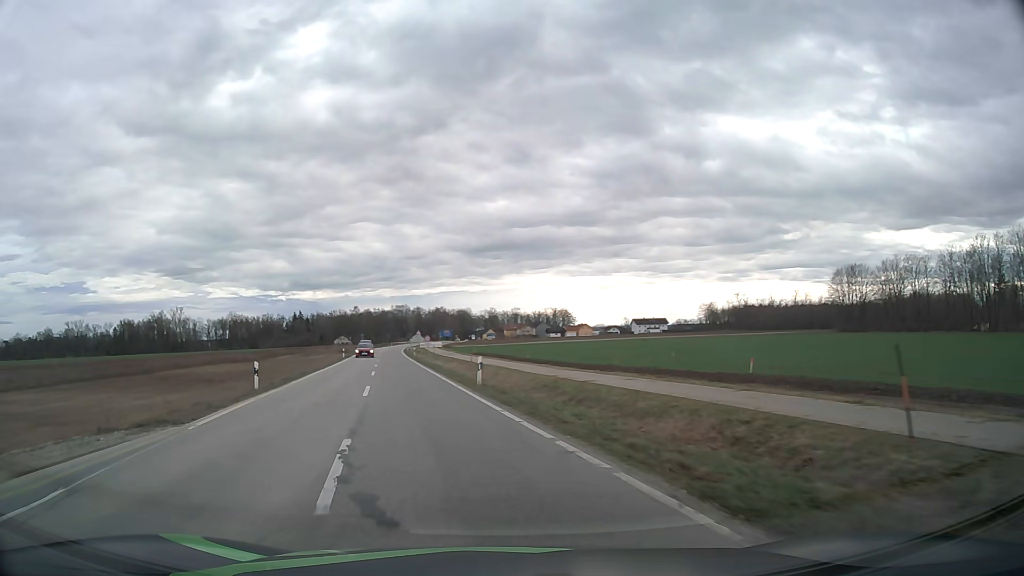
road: tertiary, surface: asphalt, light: Day
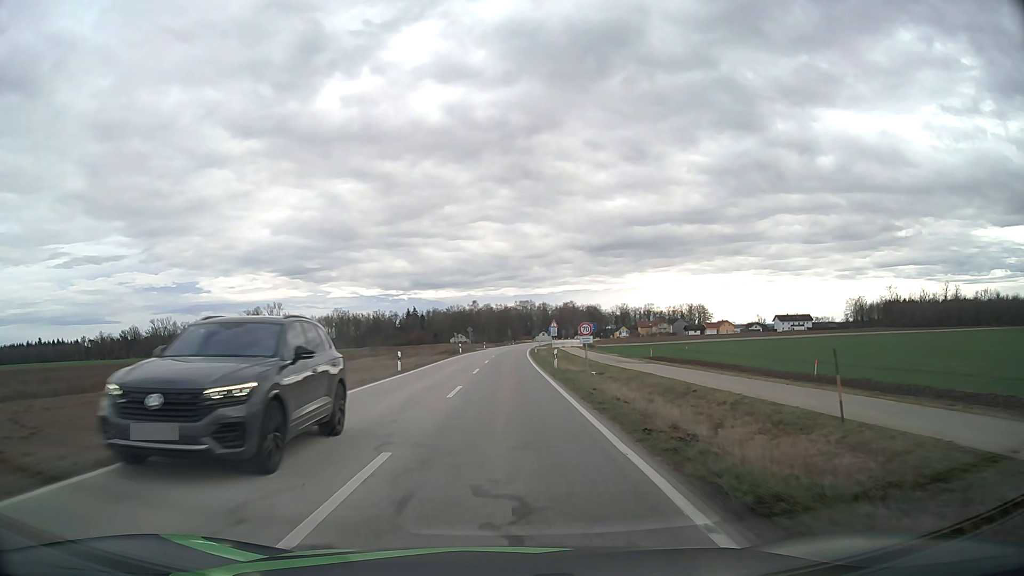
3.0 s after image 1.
(-5.9, +37.8) m; -11°
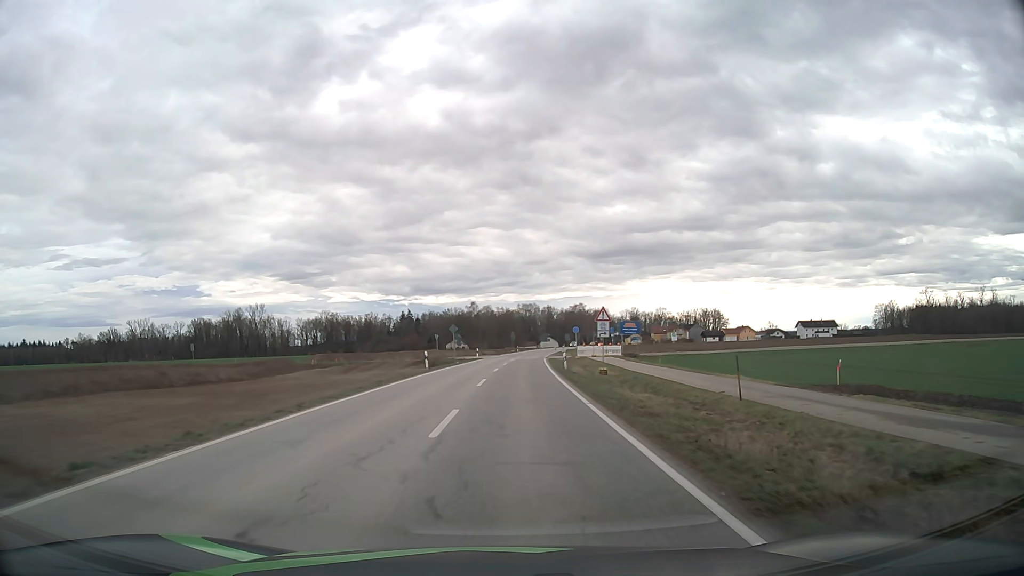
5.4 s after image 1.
(-0.1, +31.4) m; 0°
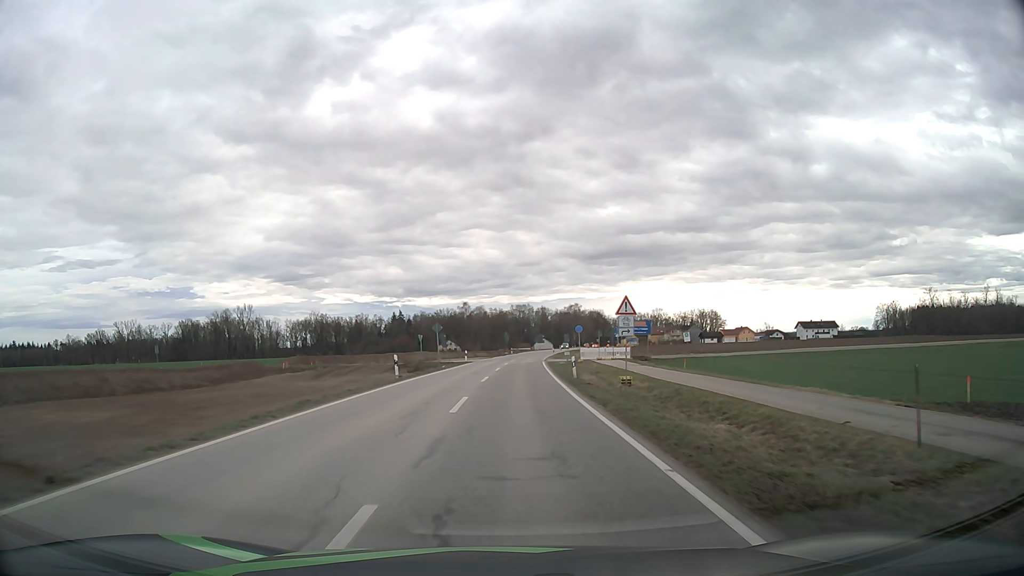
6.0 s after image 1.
(0.0, +8.4) m; +1°
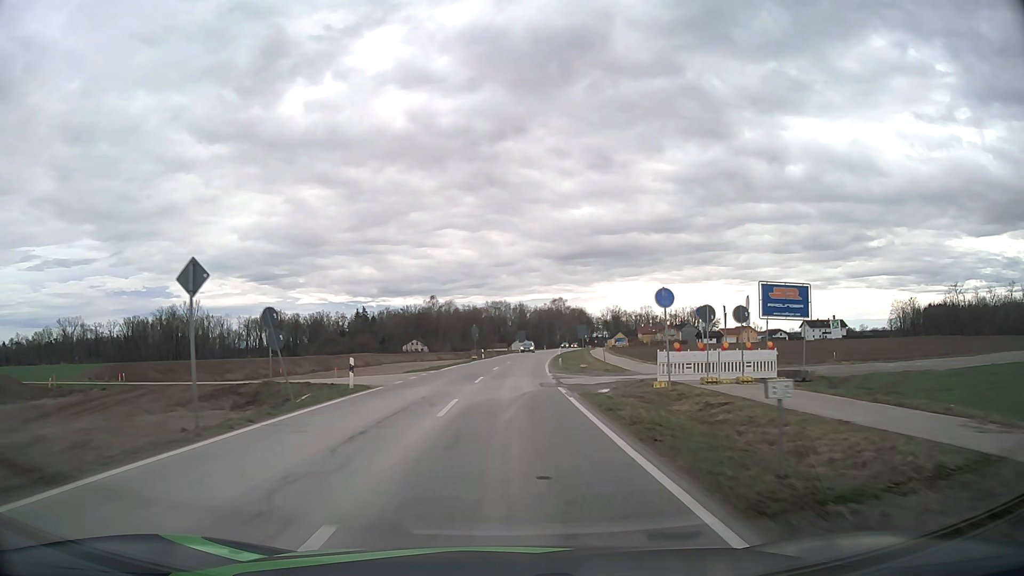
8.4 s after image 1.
(+0.6, +36.8) m; +2°
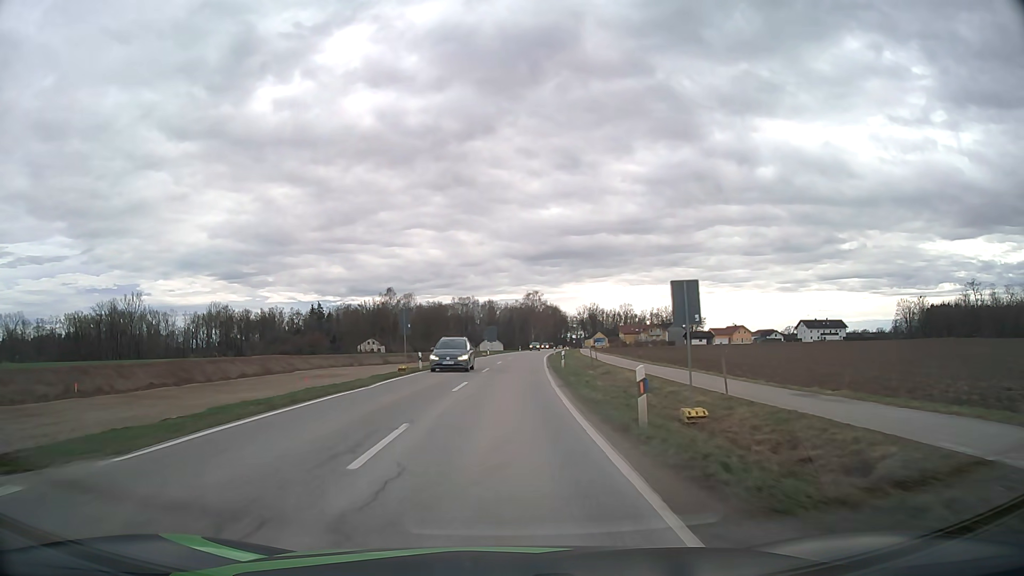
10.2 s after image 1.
(+0.6, +29.9) m; +2°
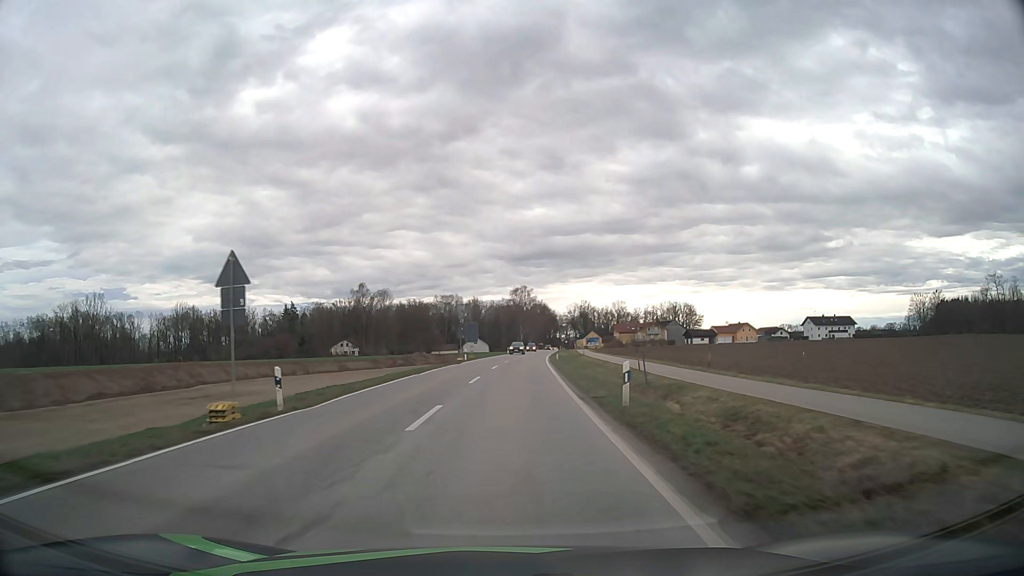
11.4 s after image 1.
(+0.3, +20.4) m; +2°
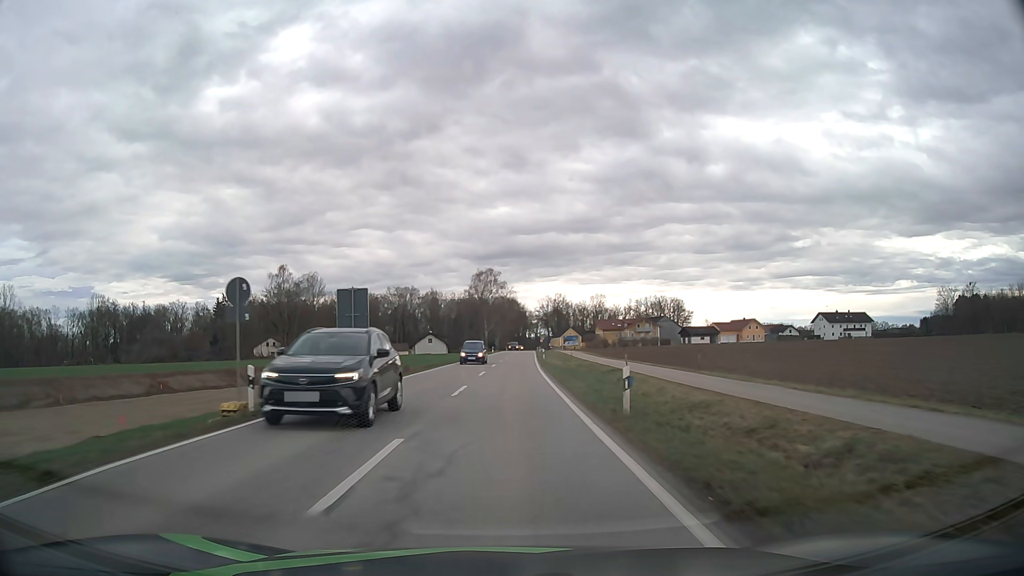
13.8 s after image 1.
(+1.0, +41.6) m; +3°
(0, +10) (0, +20) (0, +30) (+1, +40) (+1, +50) (+1, +60) (+2, +70) (+2, +80) (+2, +90) (+3, +100) m
